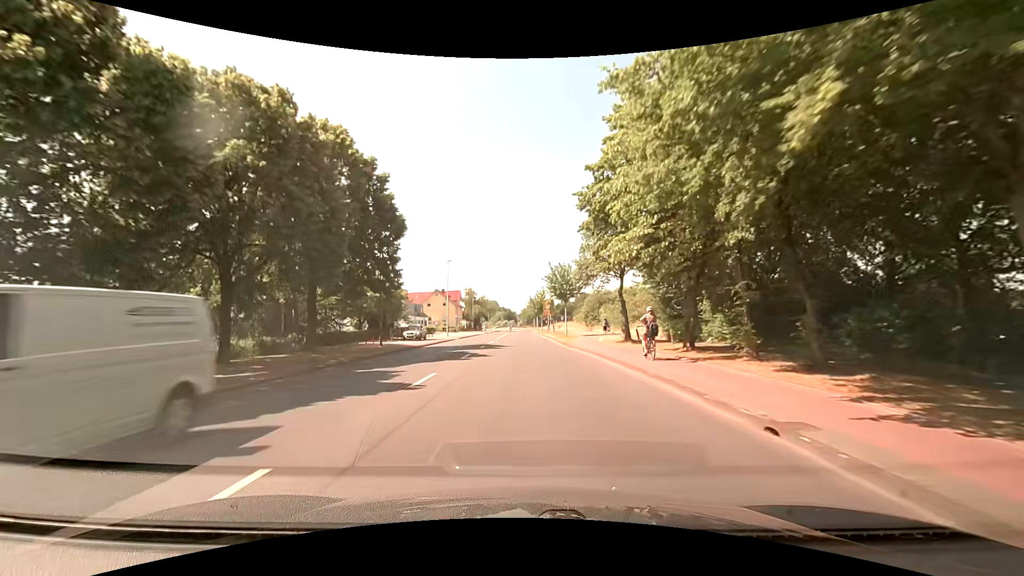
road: tertiary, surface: asphalt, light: Day
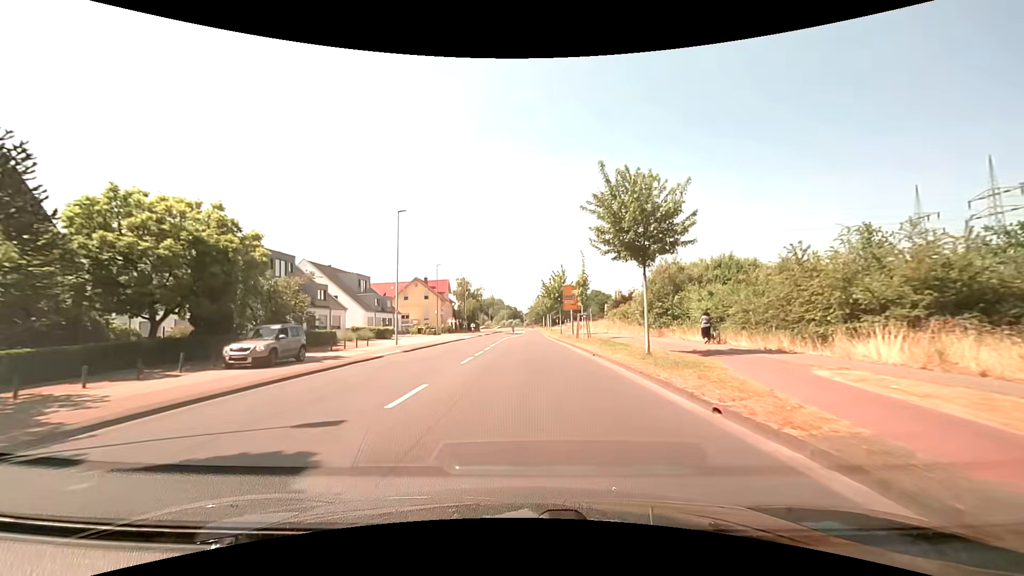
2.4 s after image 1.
(+0.2, +30.2) m; 0°
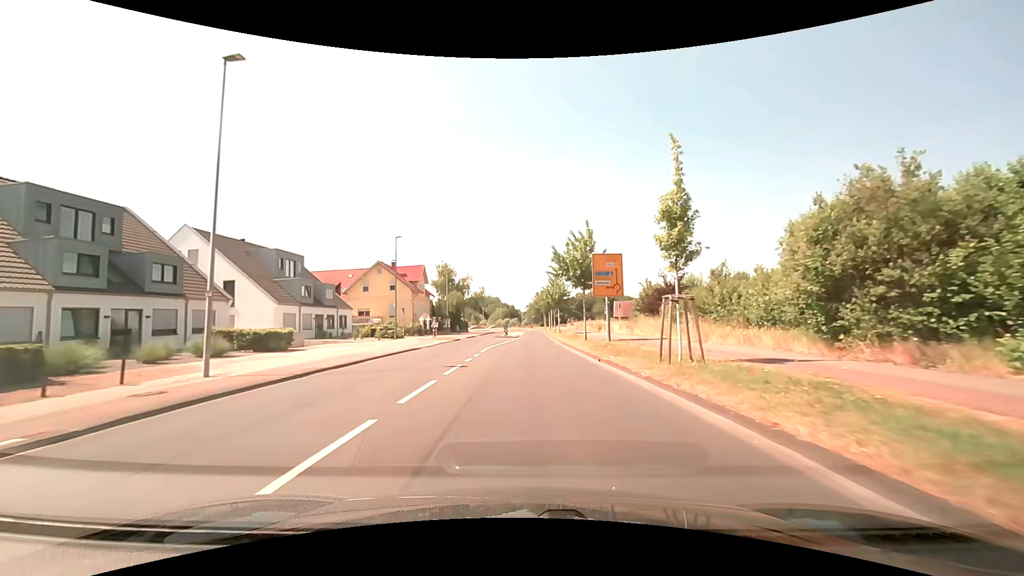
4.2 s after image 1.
(+0.1, +22.6) m; 0°
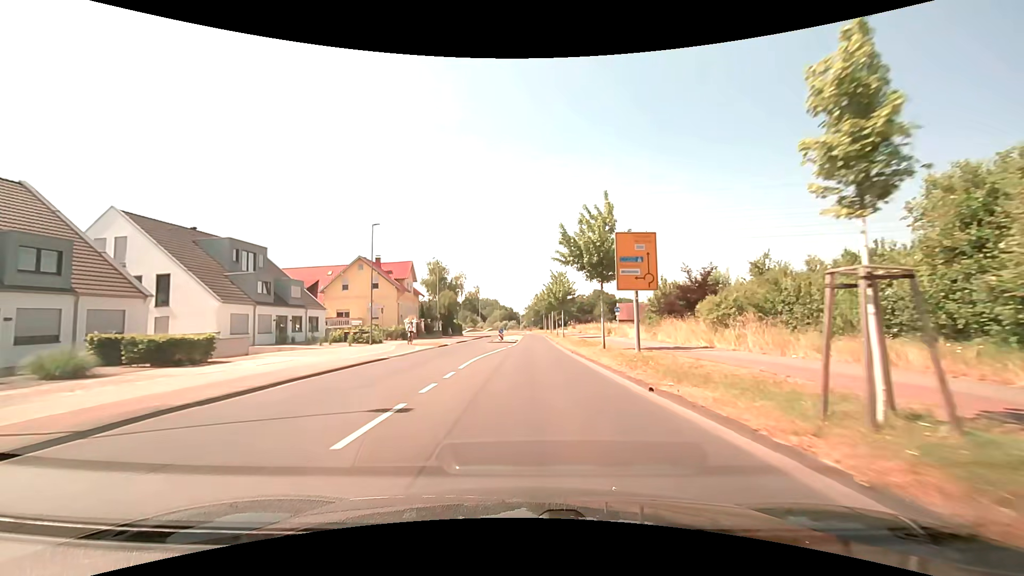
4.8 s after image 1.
(0.0, +7.5) m; 0°
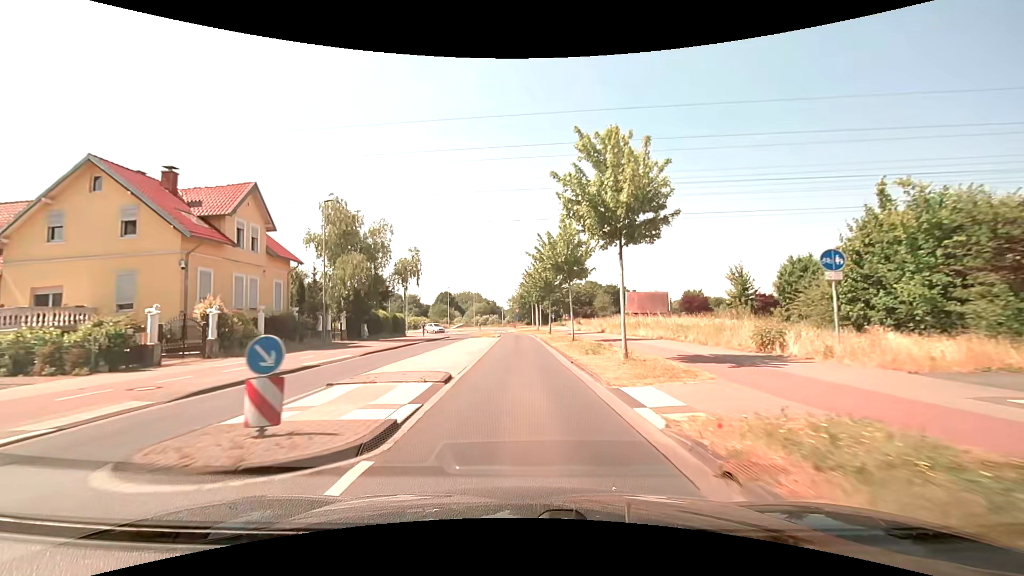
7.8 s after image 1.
(+0.8, +36.5) m; +2°
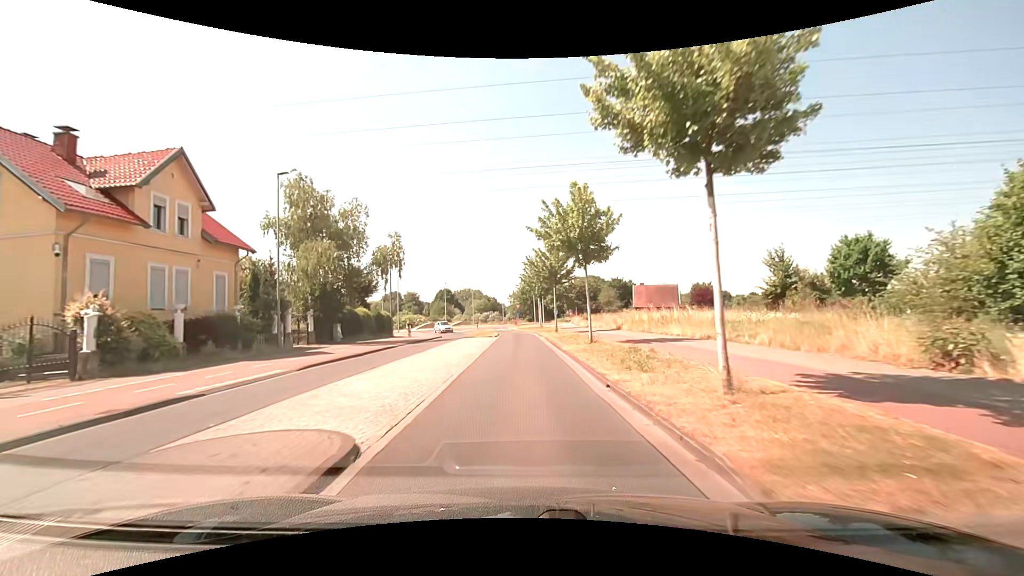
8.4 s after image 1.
(0.0, +6.8) m; 0°
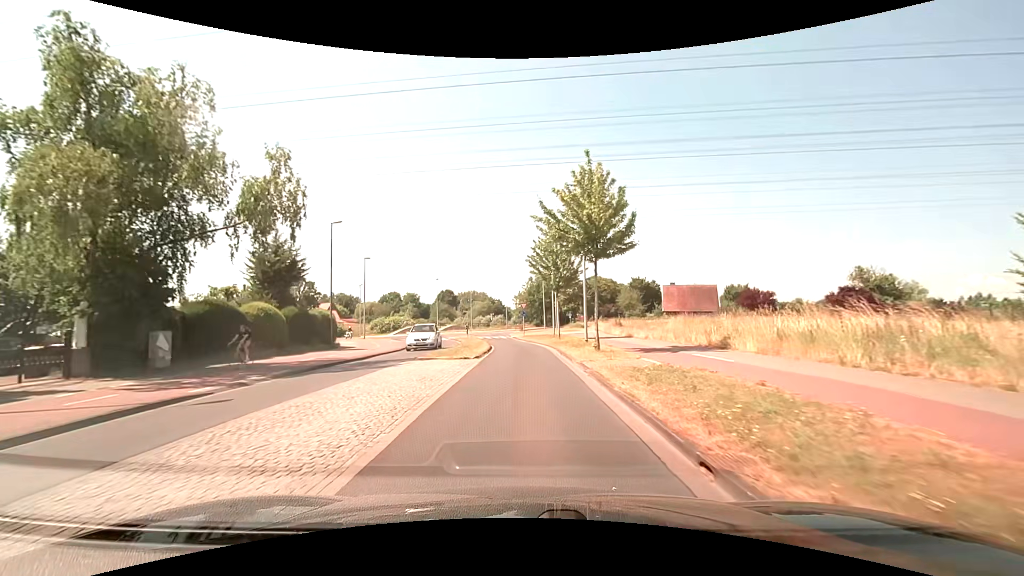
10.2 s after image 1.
(-0.2, +18.8) m; -1°
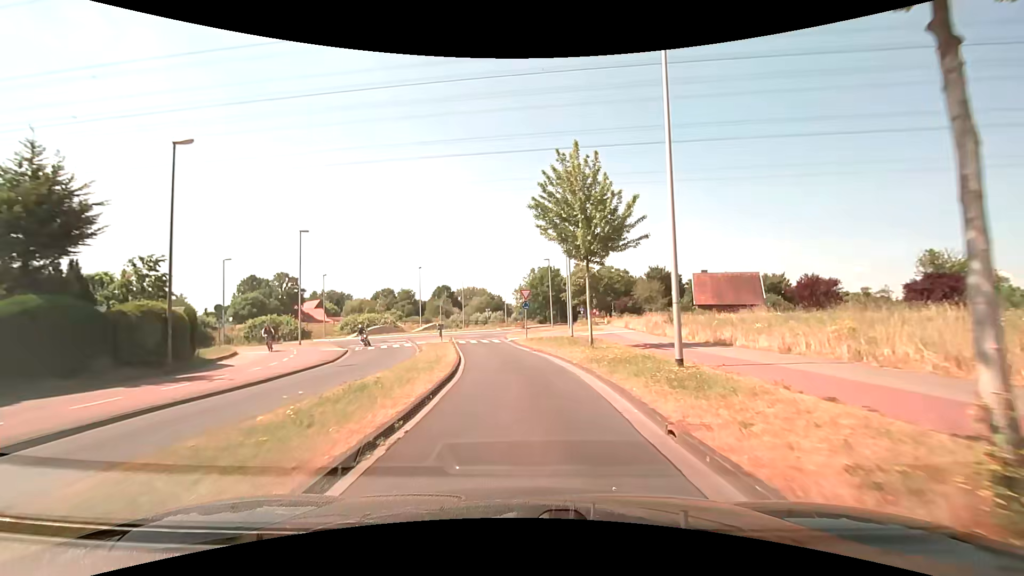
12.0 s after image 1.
(0.0, +16.6) m; 0°
(0, +10) (-1, +20) (-2, +30) (-4, +40) (-2, +50) (0, +59) (0, +69) (0, +79) (+3, +89) (+6, +98) m
